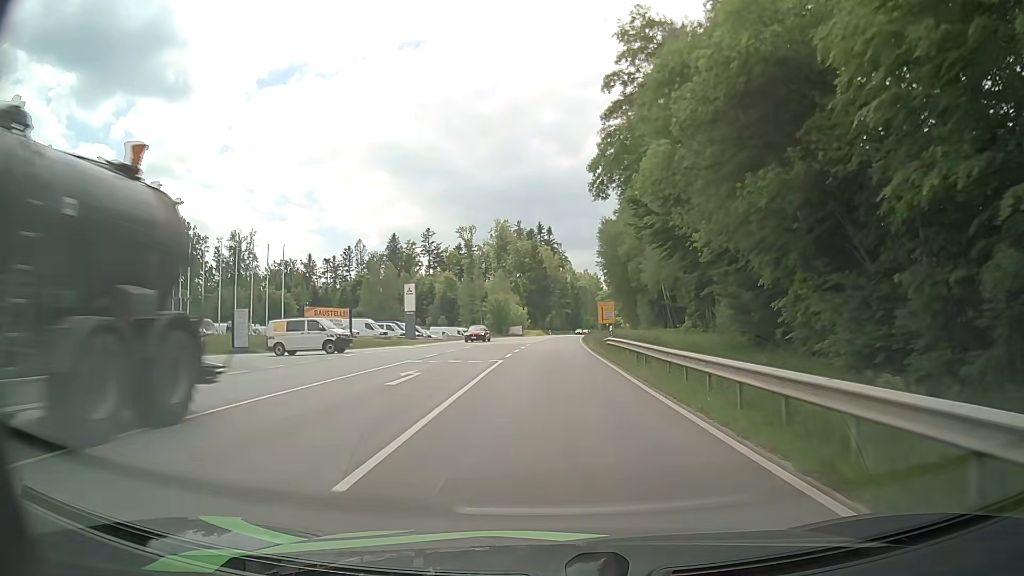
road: secondary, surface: asphalt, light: Day
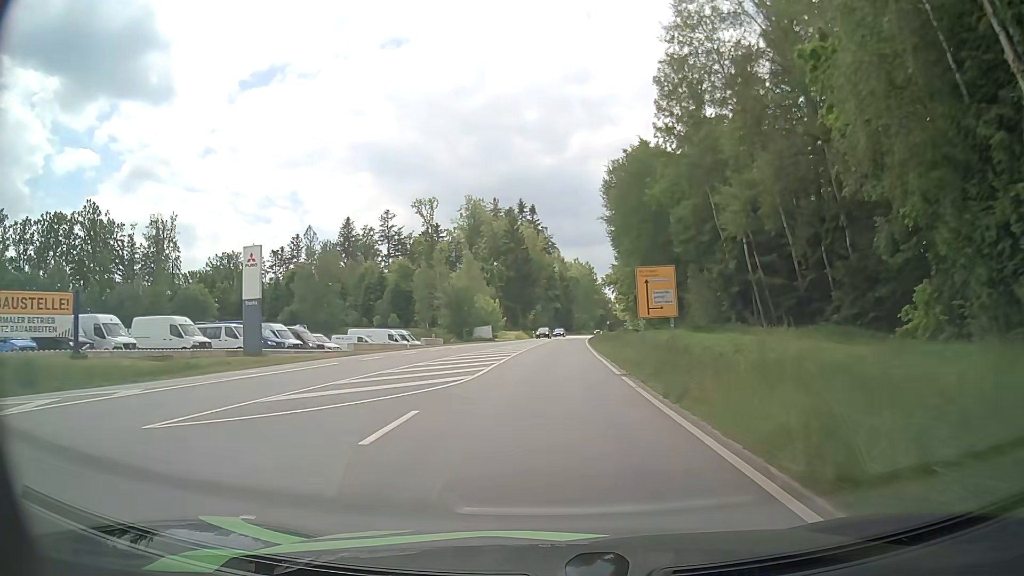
(+0.3, +39.2) m; +1°
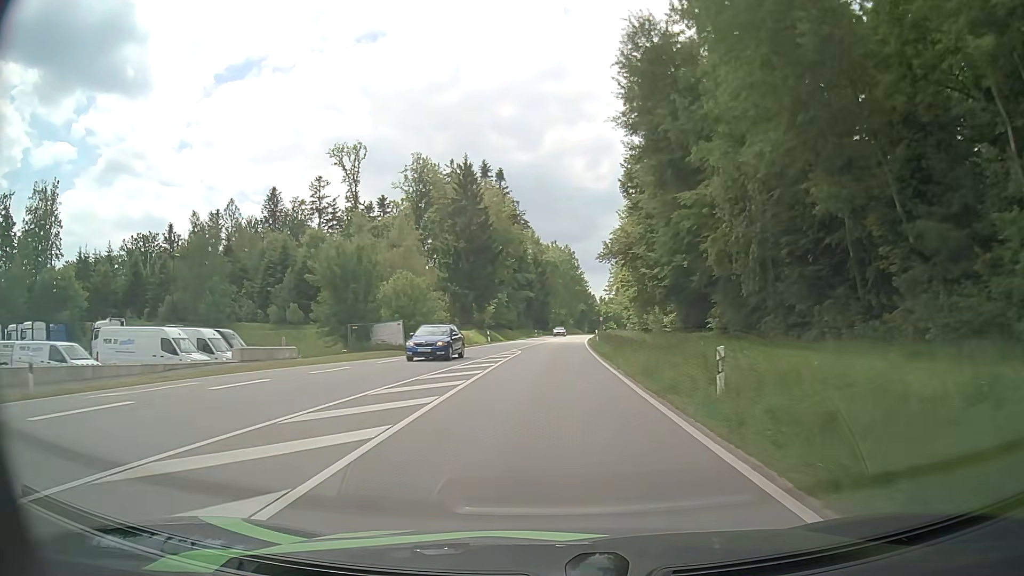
(+0.4, +39.8) m; +2°
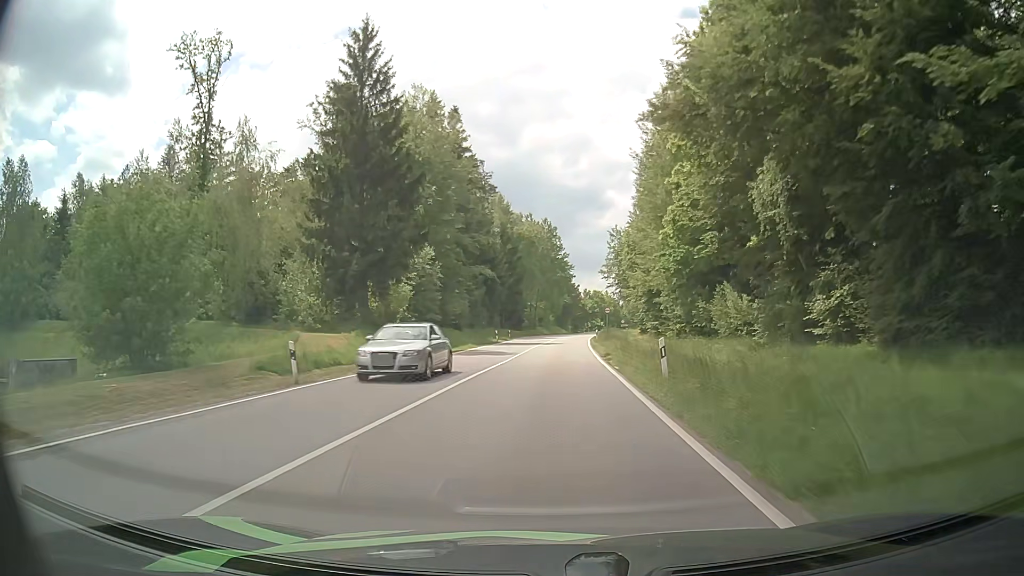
(+1.0, +40.5) m; +2°
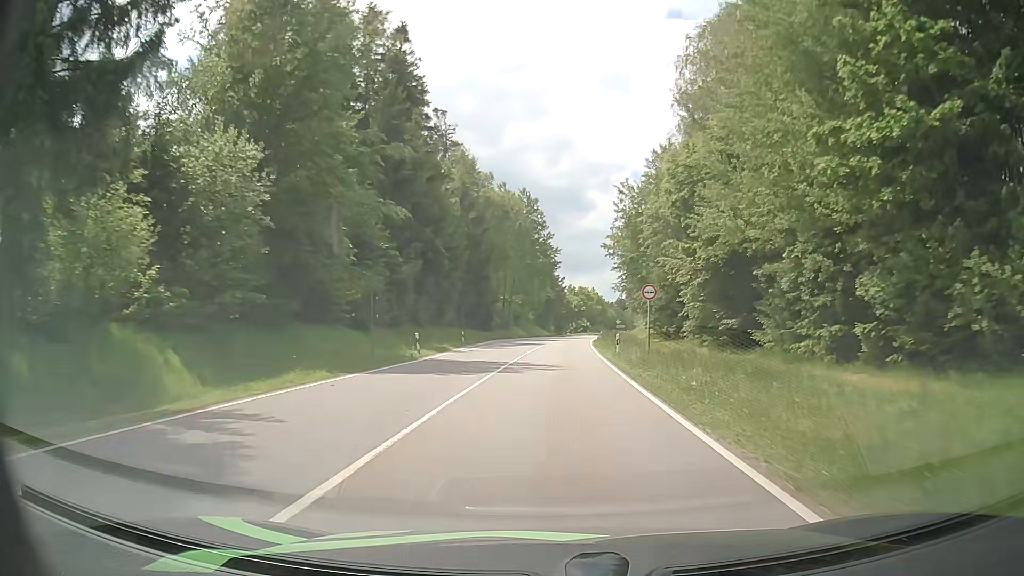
(+0.3, +30.4) m; +2°
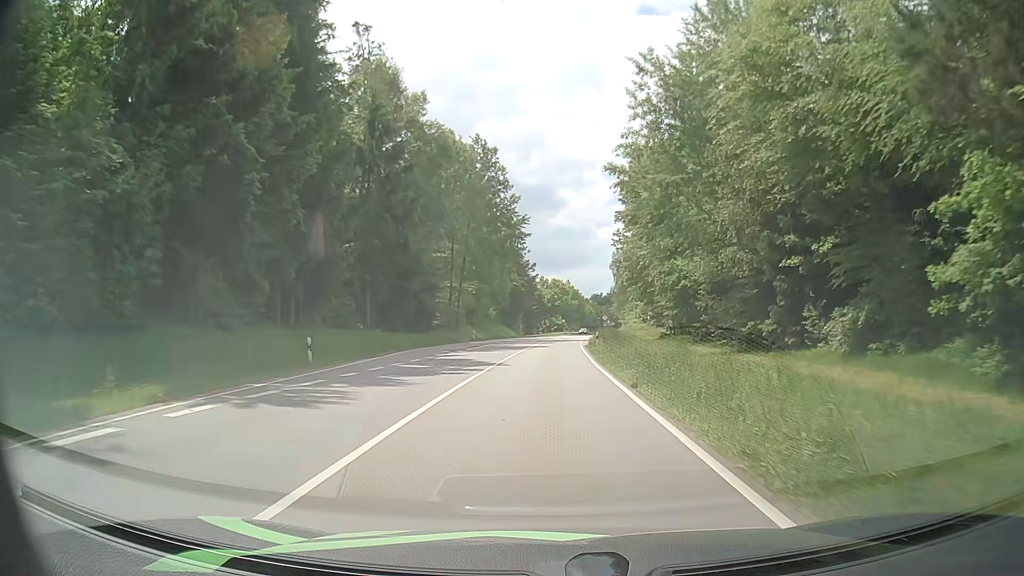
(+0.8, +30.4) m; +3°
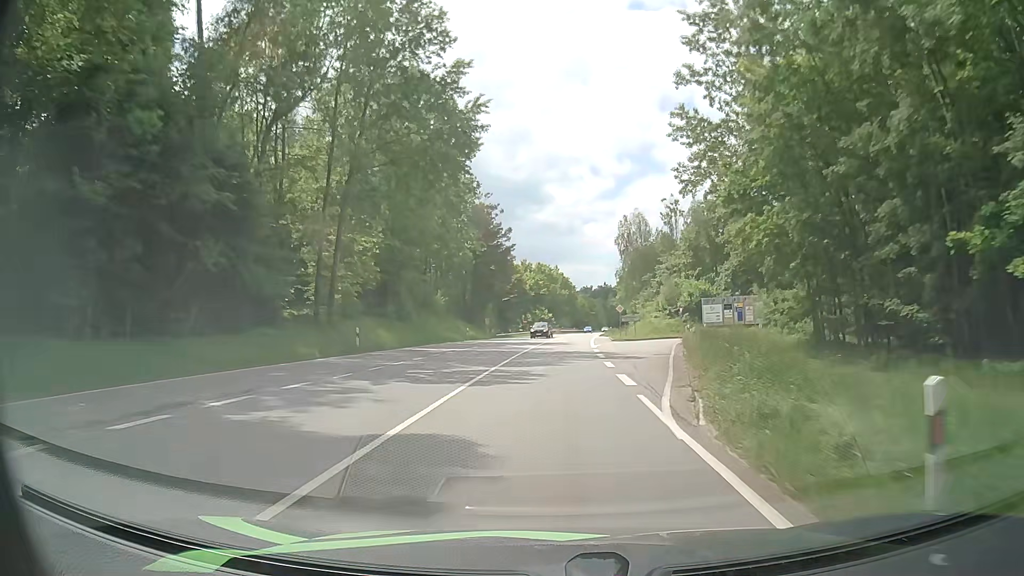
(+0.5, +40.5) m; +2°
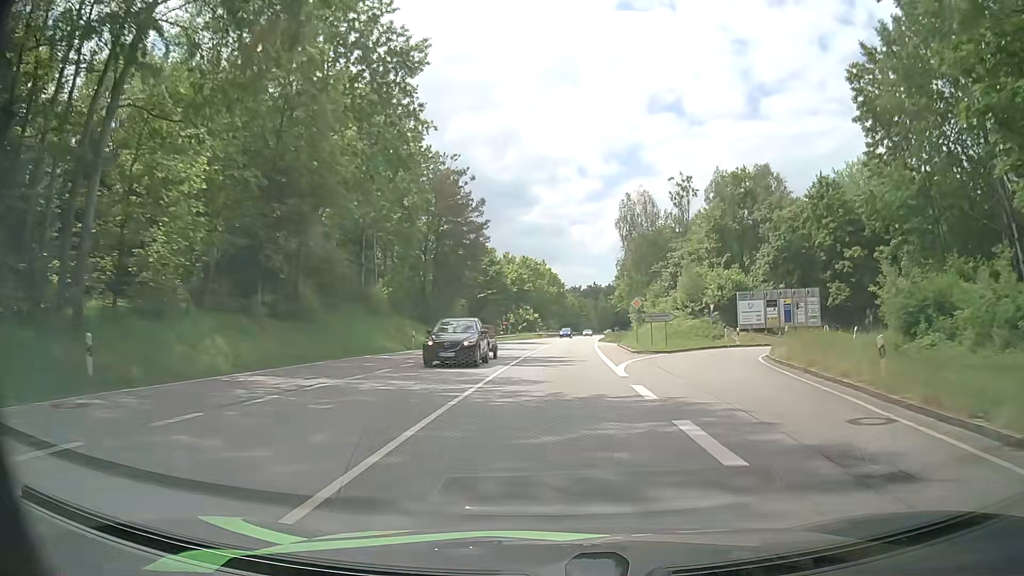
(+0.1, +20.4) m; 0°
(0, +10) (0, +20) (+1, +30) (+1, +40) (+2, +50) (+3, +60) (+4, +70) (+5, +80) (+6, +90) (+7, +100) m
